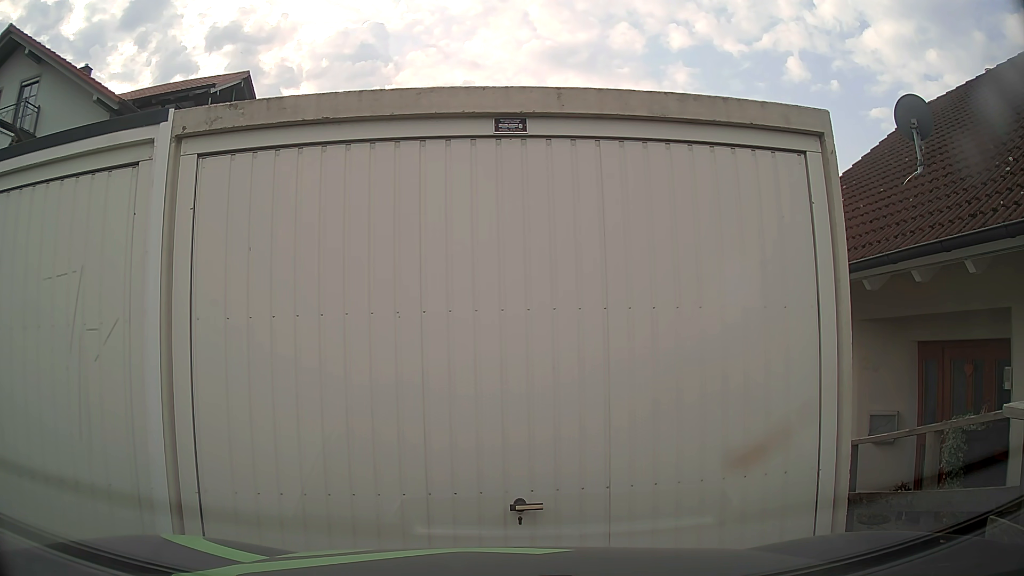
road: residential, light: Day
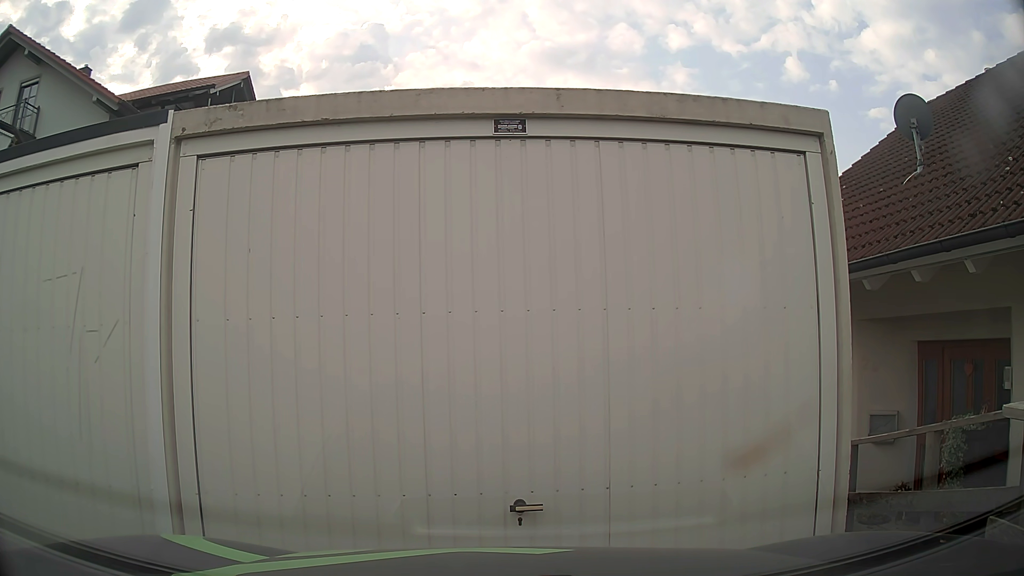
(0.0, 0.0) m; 0°
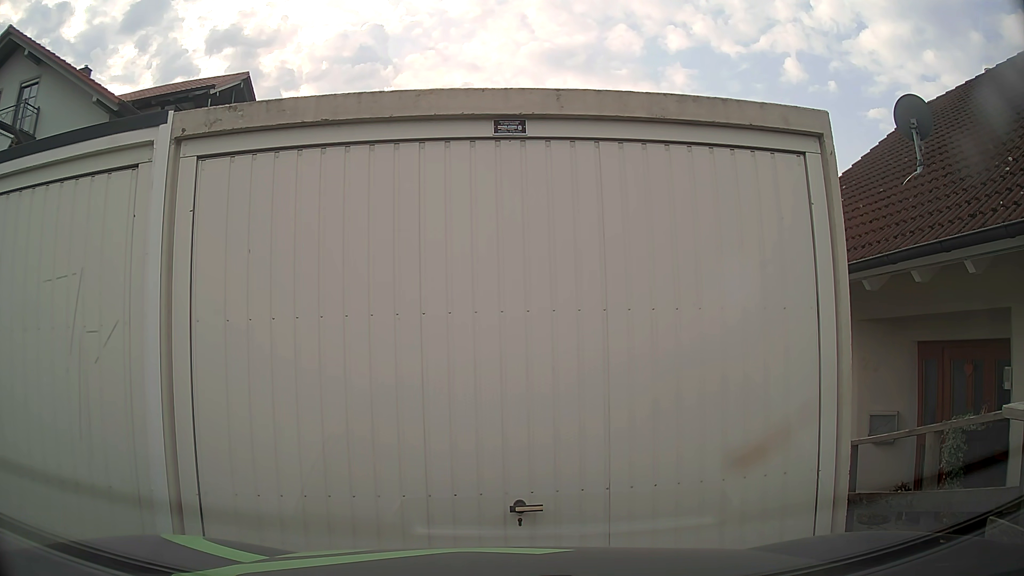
(0.0, 0.0) m; 0°
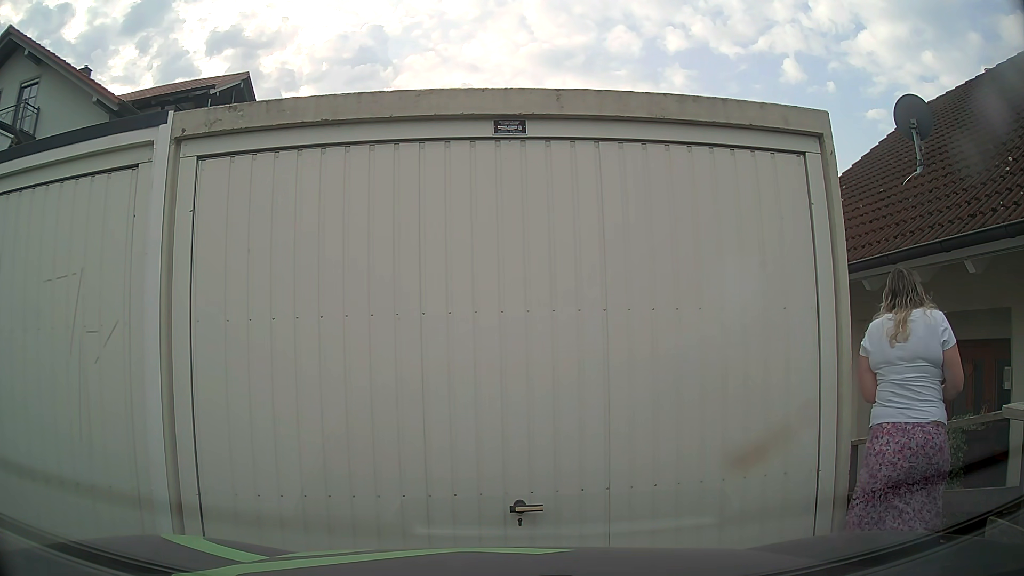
(0.0, 0.0) m; 0°
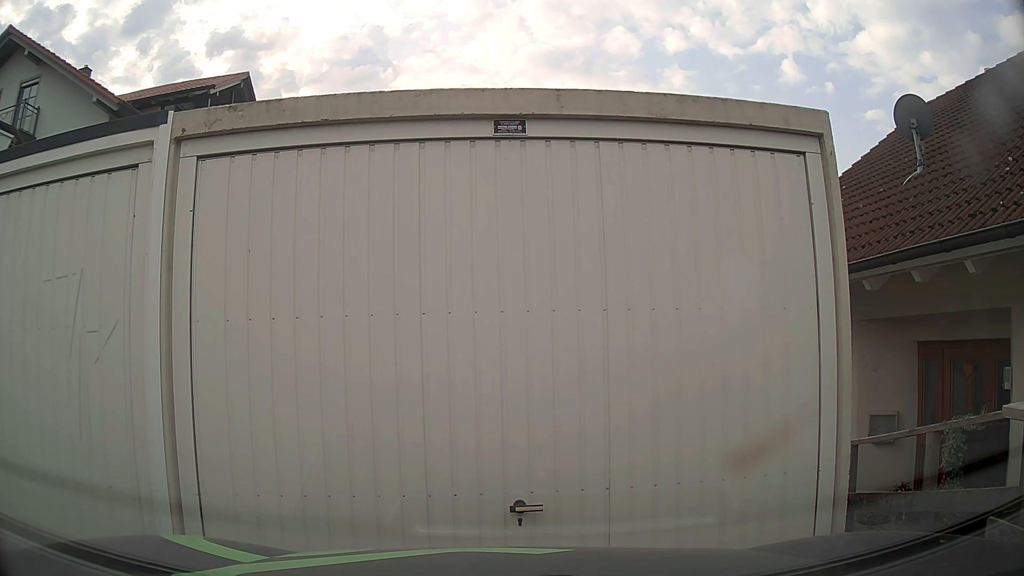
(0.0, 0.0) m; 0°
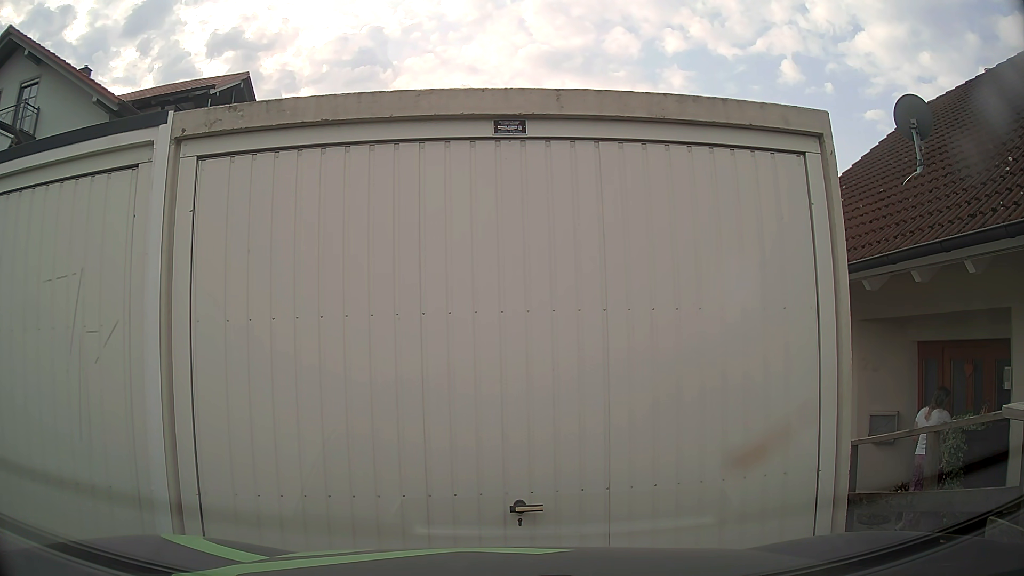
(0.0, 0.0) m; 0°
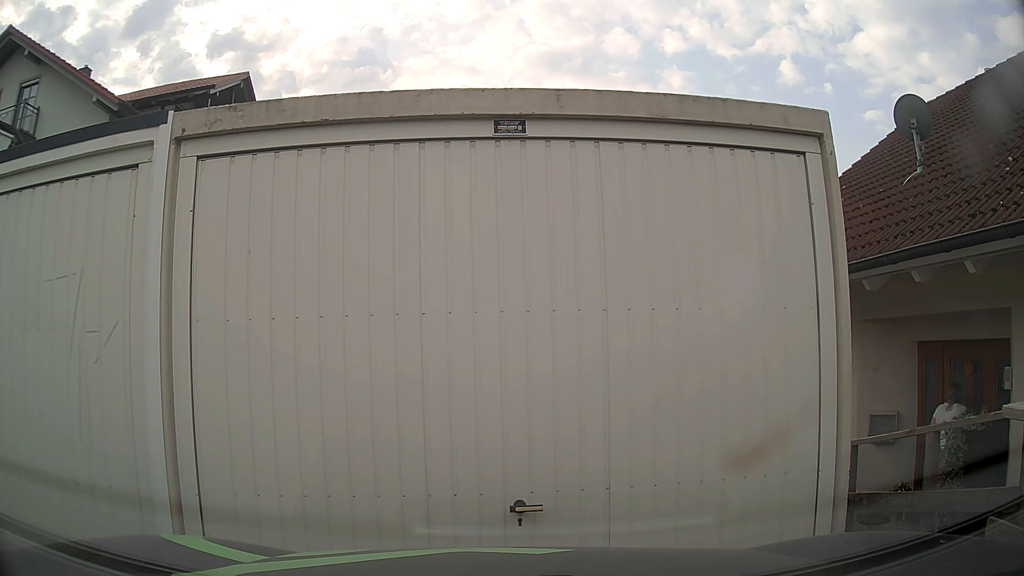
(0.0, 0.0) m; 0°
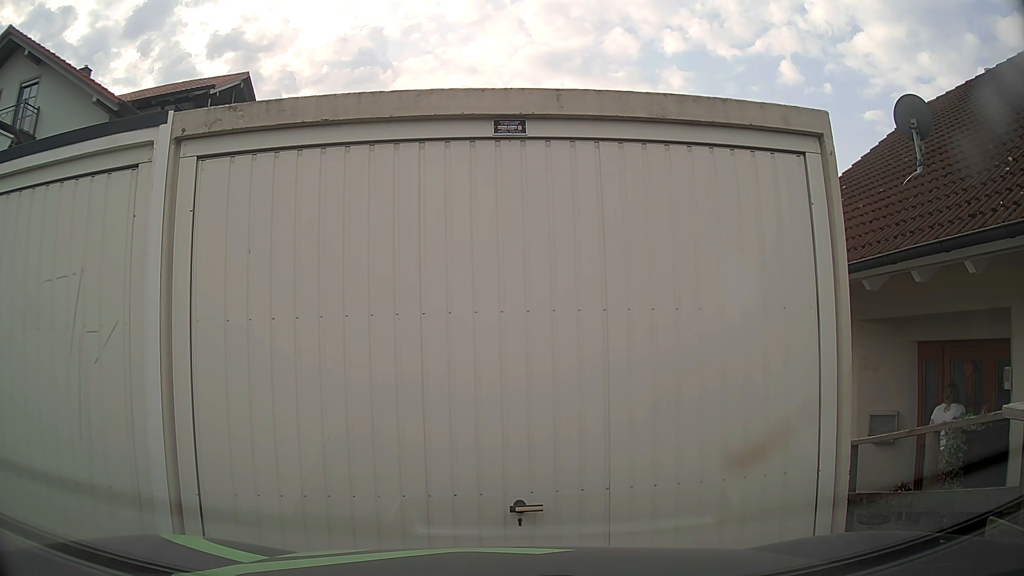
(0.0, 0.0) m; 0°
